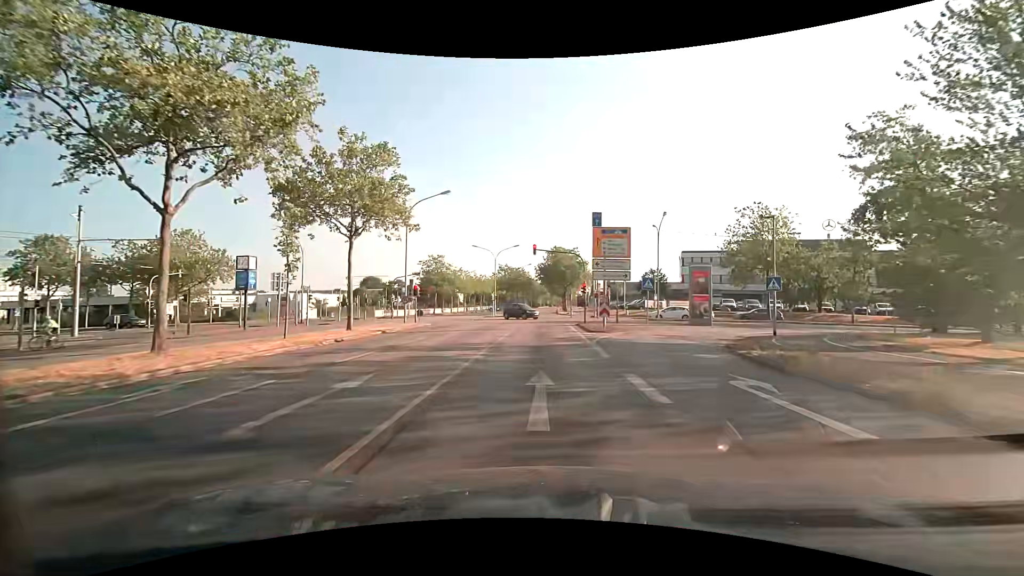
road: primary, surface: asphalt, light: Day
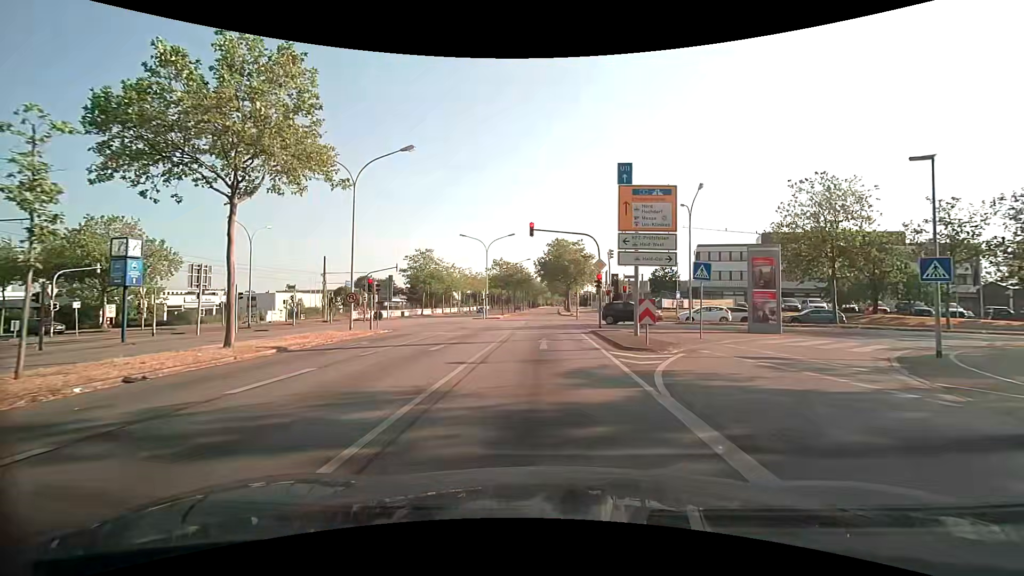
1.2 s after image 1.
(+0.1, +10.3) m; 0°
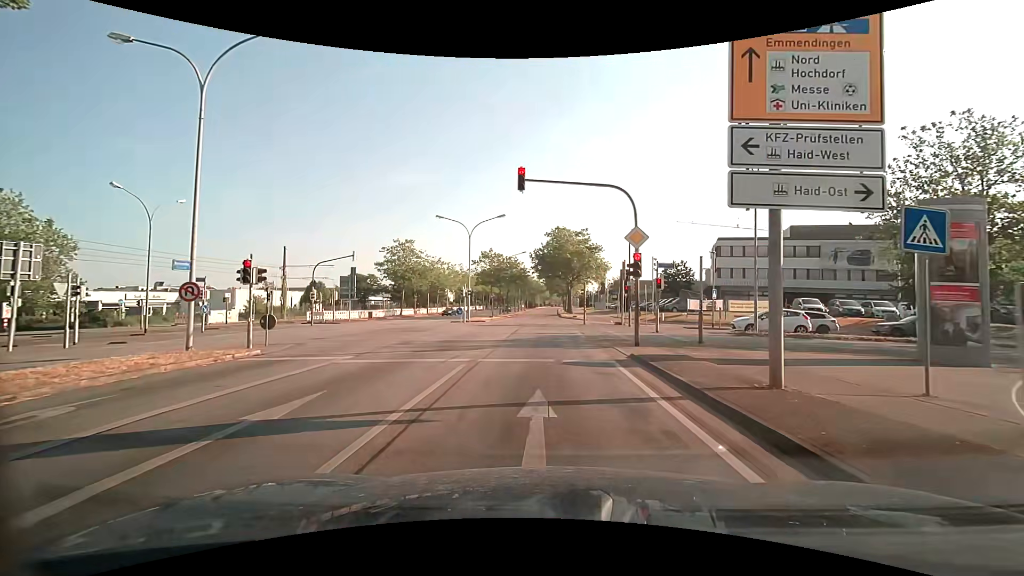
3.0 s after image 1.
(+0.1, +11.7) m; +1°
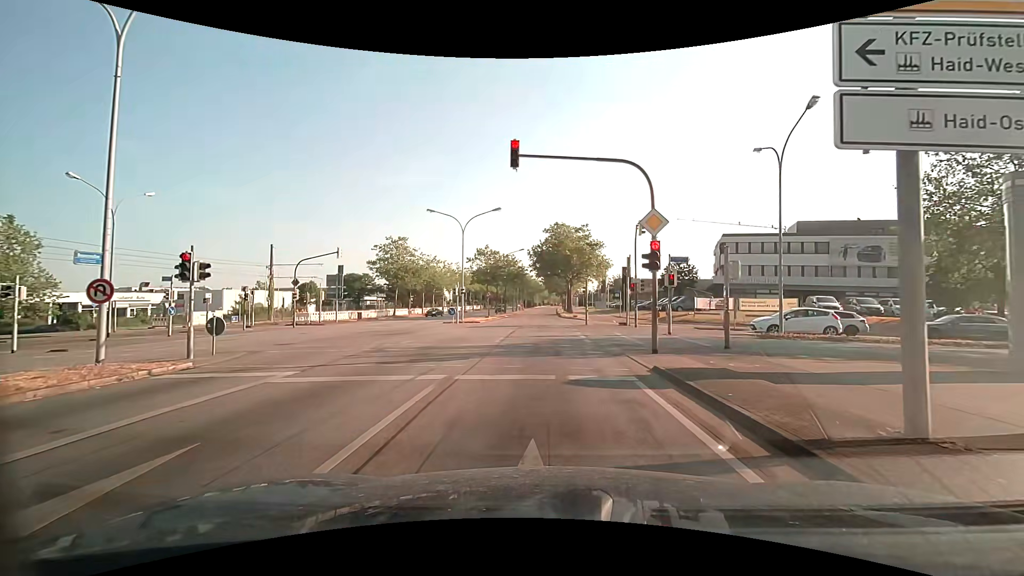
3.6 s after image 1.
(0.0, +2.8) m; +1°
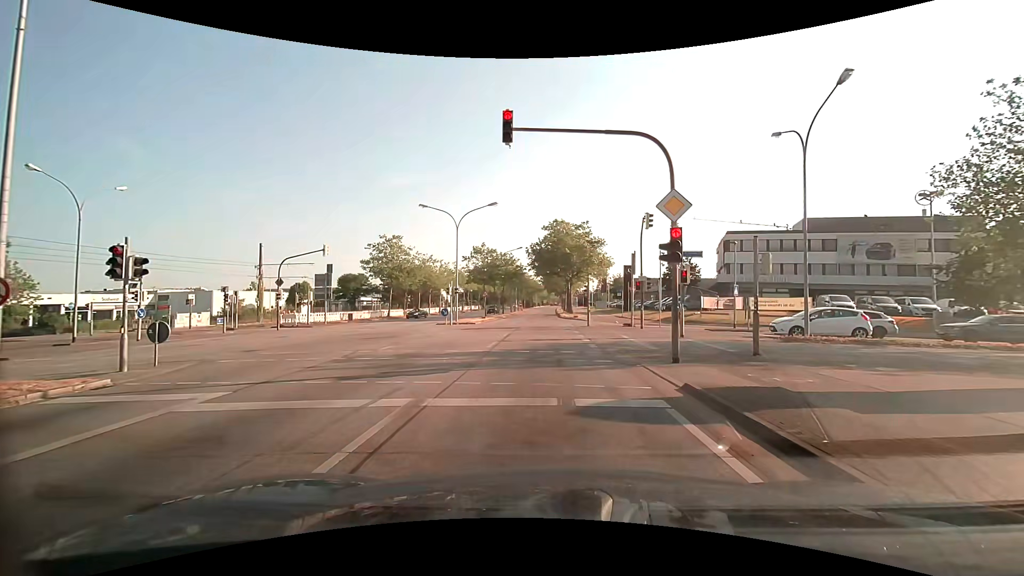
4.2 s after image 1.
(0.0, +2.2) m; 0°
